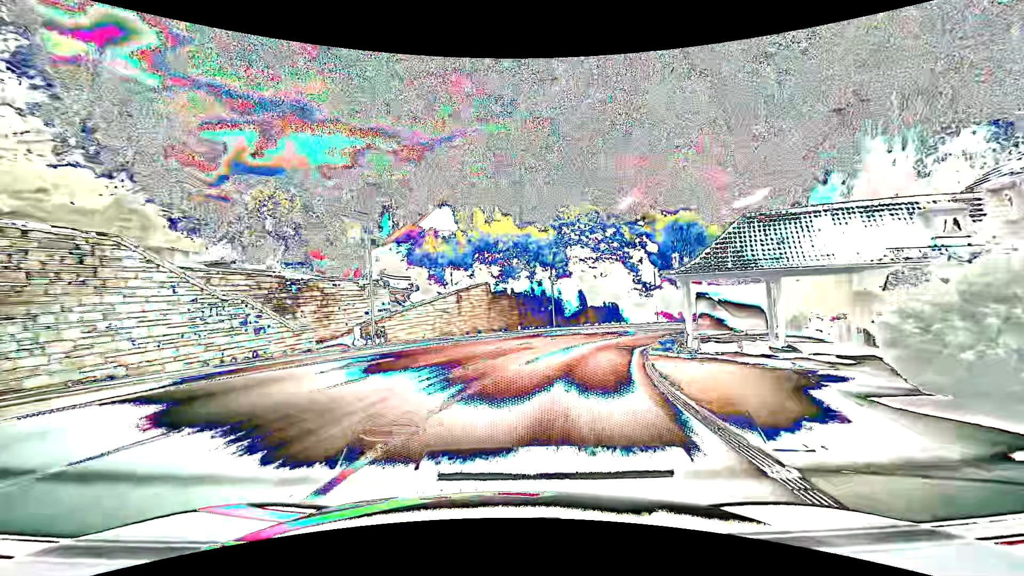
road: primary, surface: asphalt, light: Day
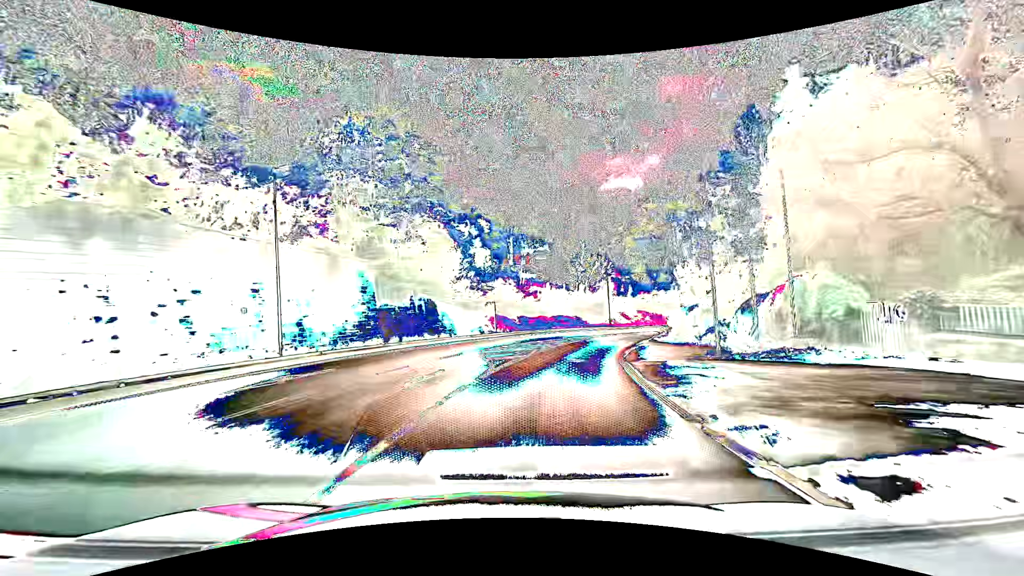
(+5.4, +29.6) m; +21°
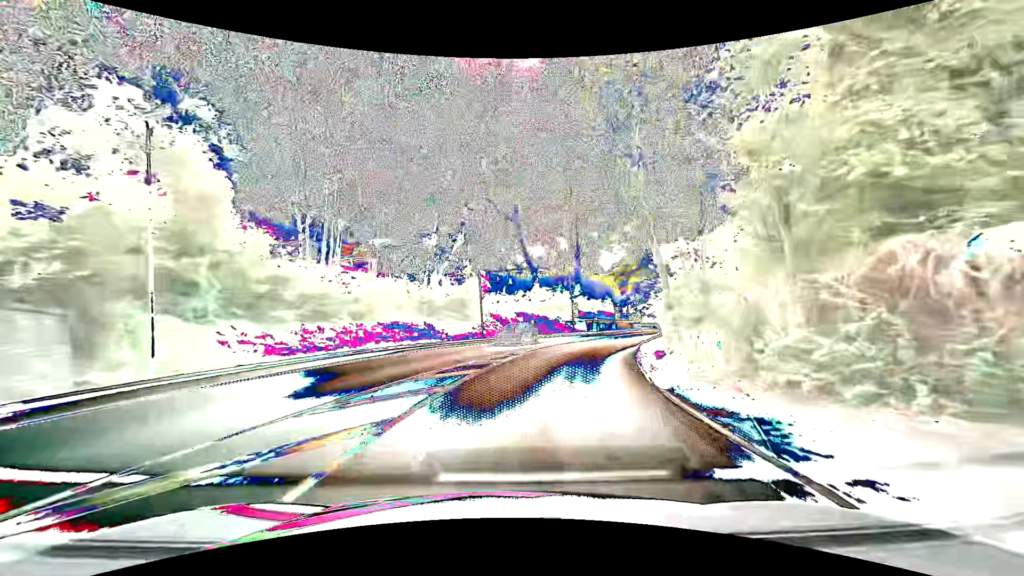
(+4.4, +30.0) m; +16°
(0, +10) (+2, +20) (+4, +30) (+8, +39) (+11, +48) (+16, +57) (+20, +66) (+24, +76) (+28, +85) (+32, +94) m
